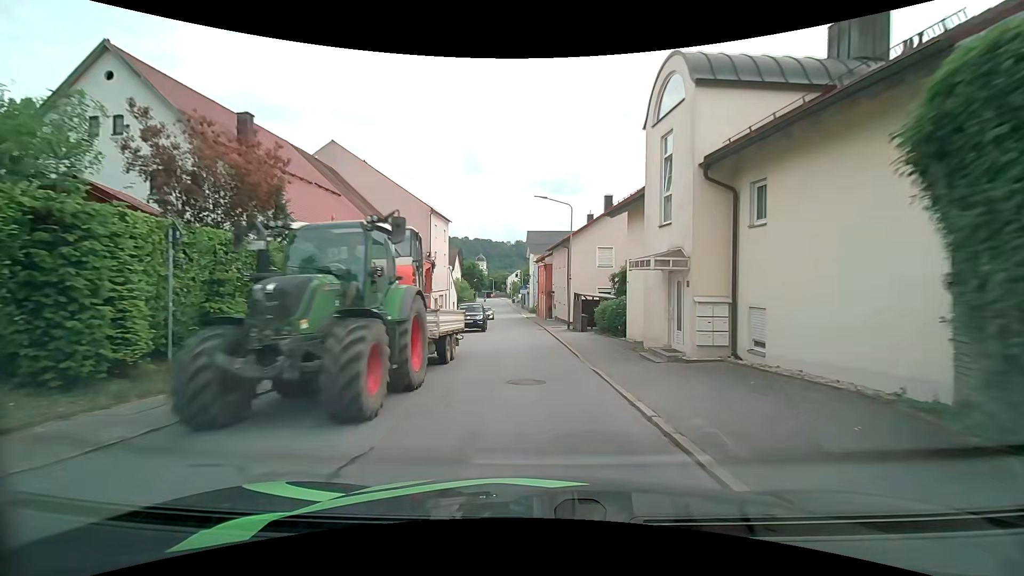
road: tertiary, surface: asphalt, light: Day
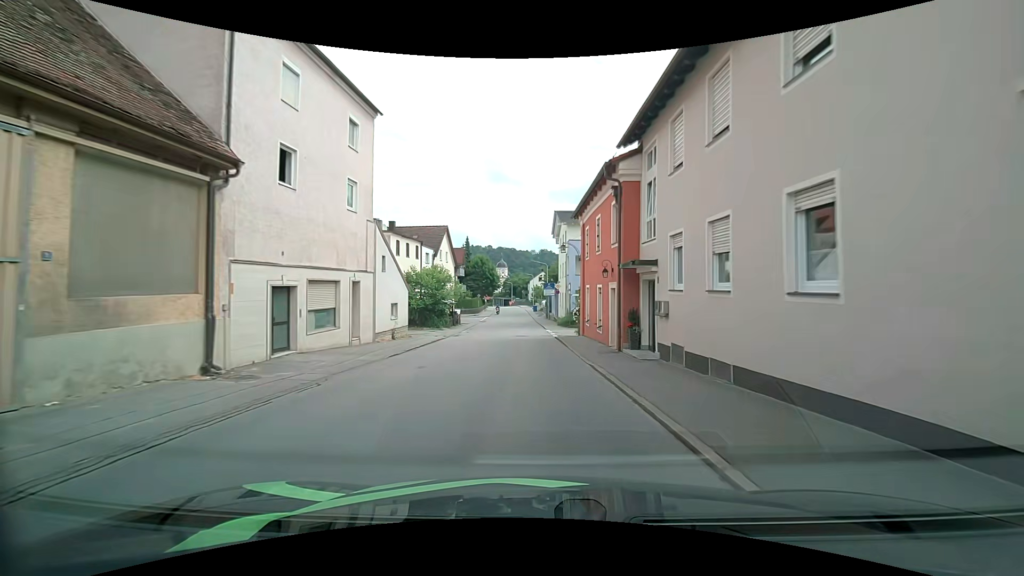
(-0.9, +32.6) m; -3°
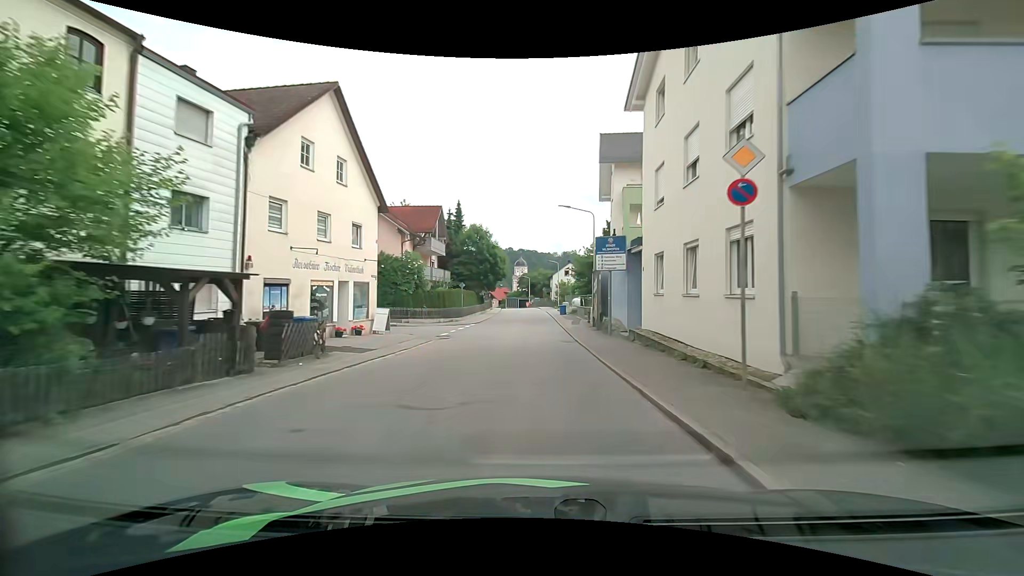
(-0.8, +36.6) m; -2°
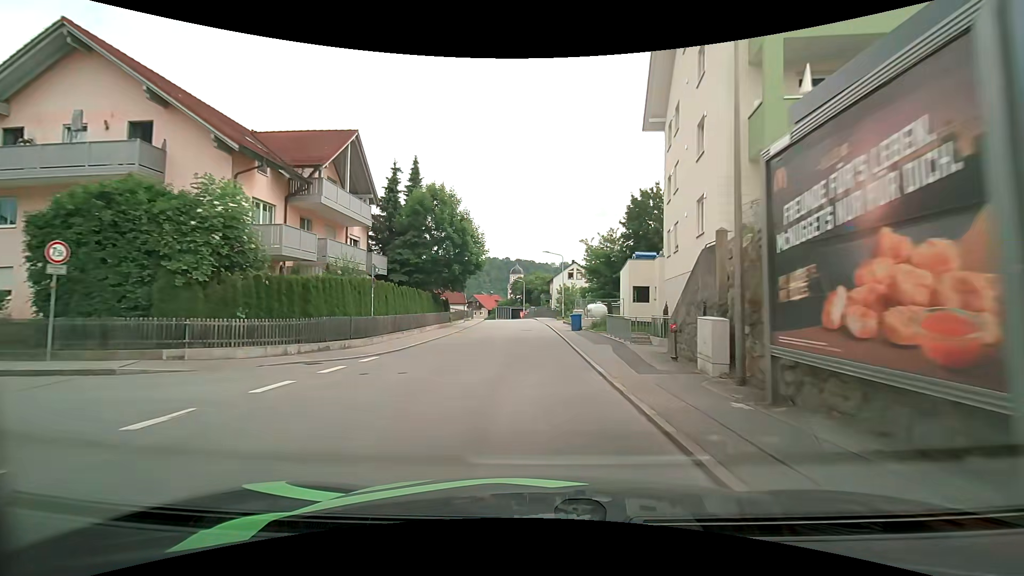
(+0.1, +23.6) m; +1°
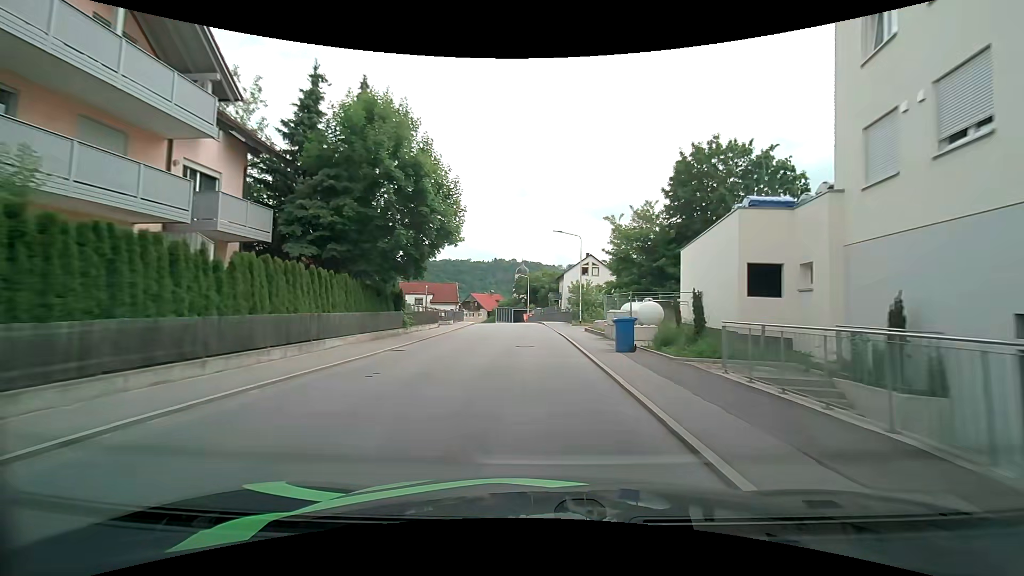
(-0.2, +16.0) m; -1°
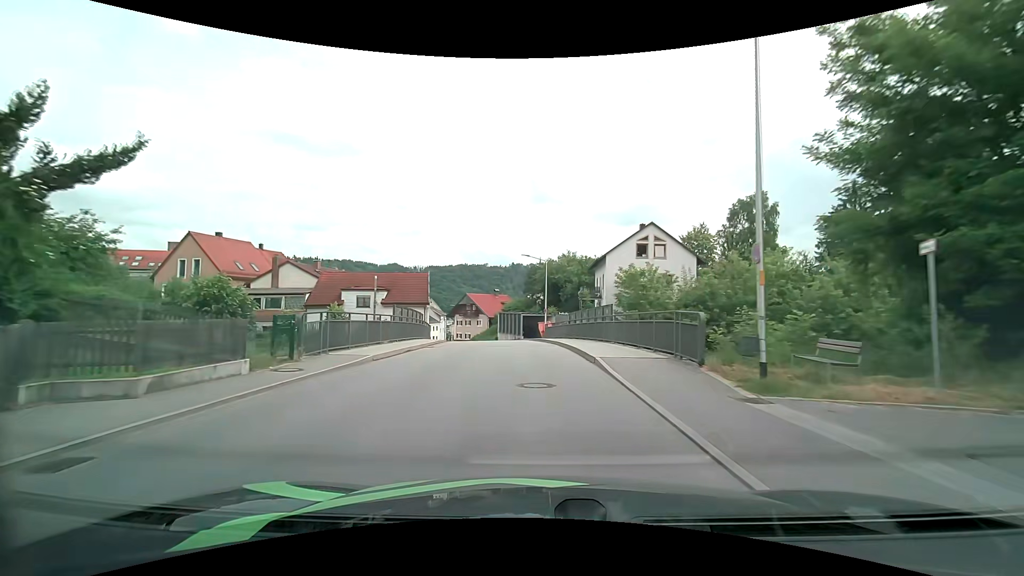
(-0.5, +31.6) m; -2°
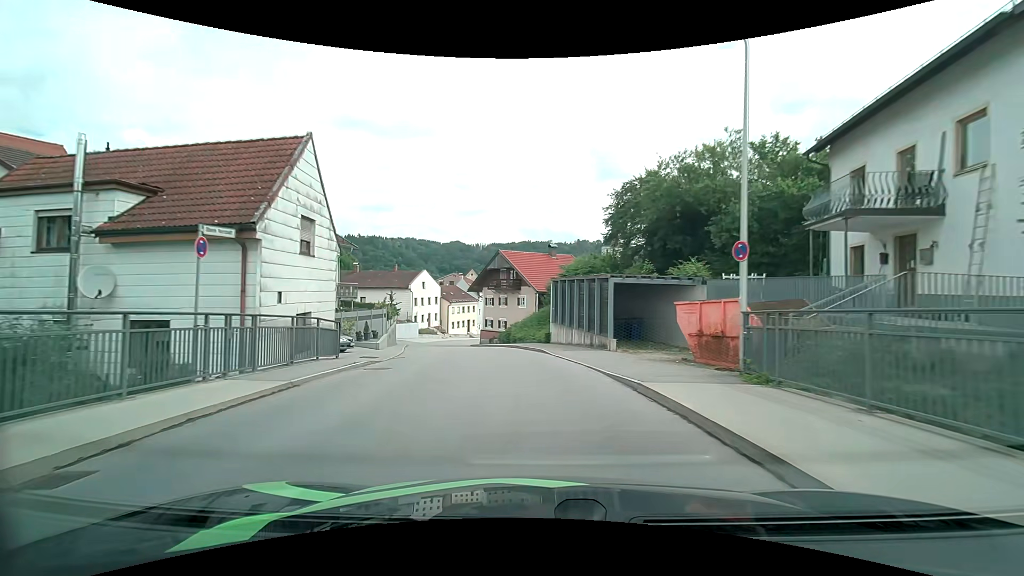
(-1.8, +35.2) m; -7°
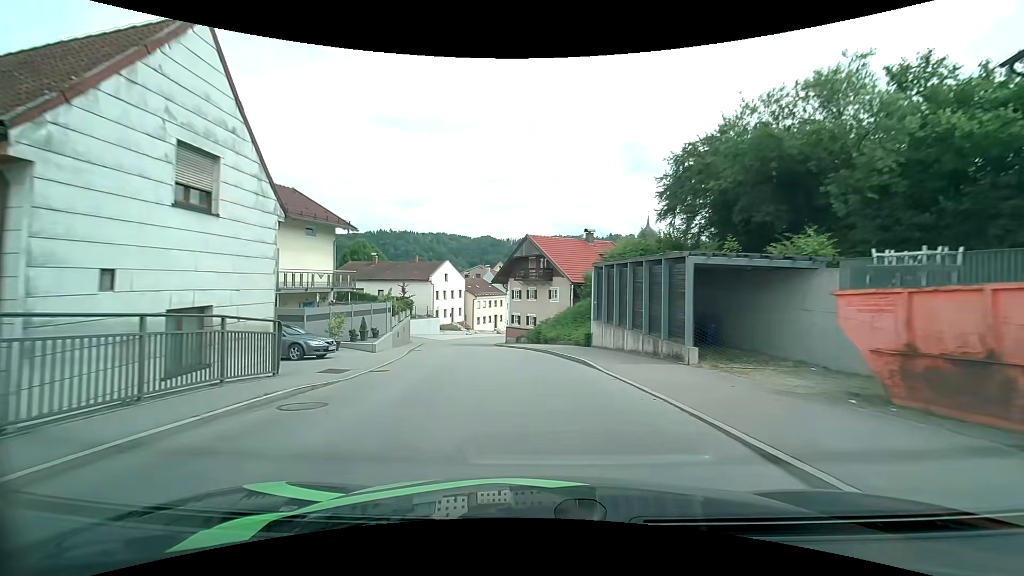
(-0.2, +6.4) m; -3°
(-1, +10) (-2, +20) (-4, +30) (-6, +40) (-6, +50) (-5, +59) (-3, +69) (0, +79) (+2, +89) (+2, +99) m
